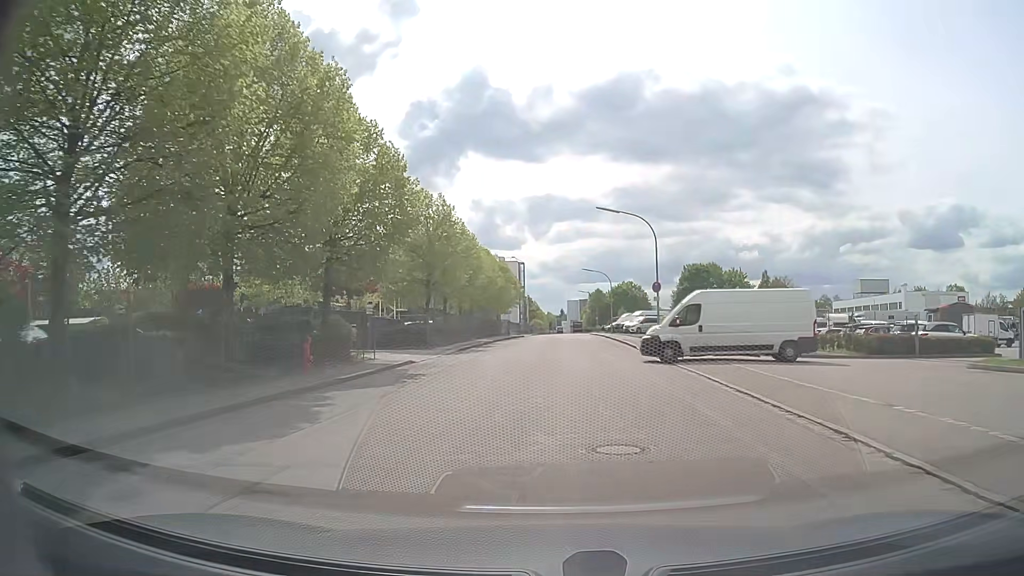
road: residential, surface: asphalt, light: Day
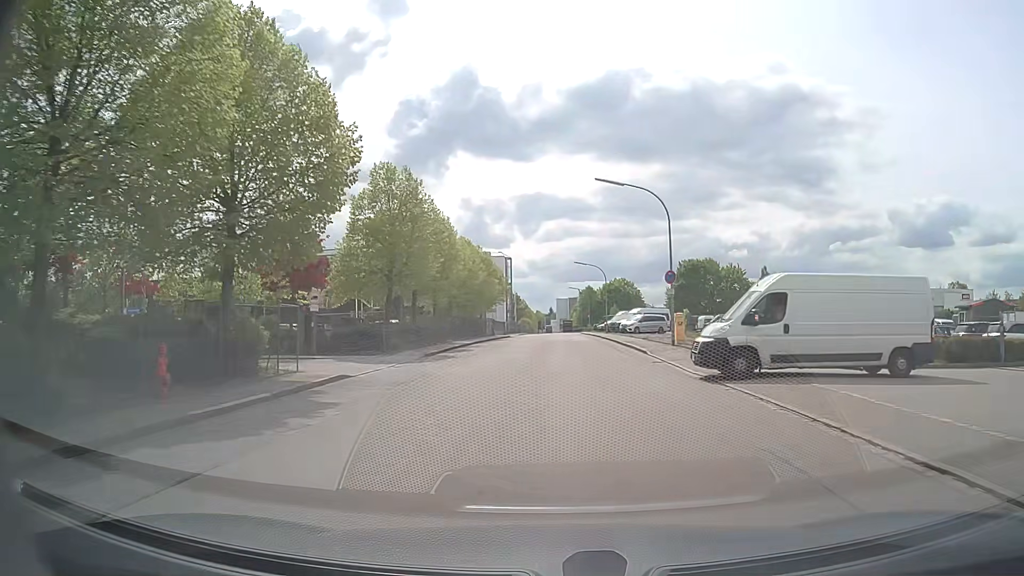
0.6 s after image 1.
(0.0, +7.2) m; 0°
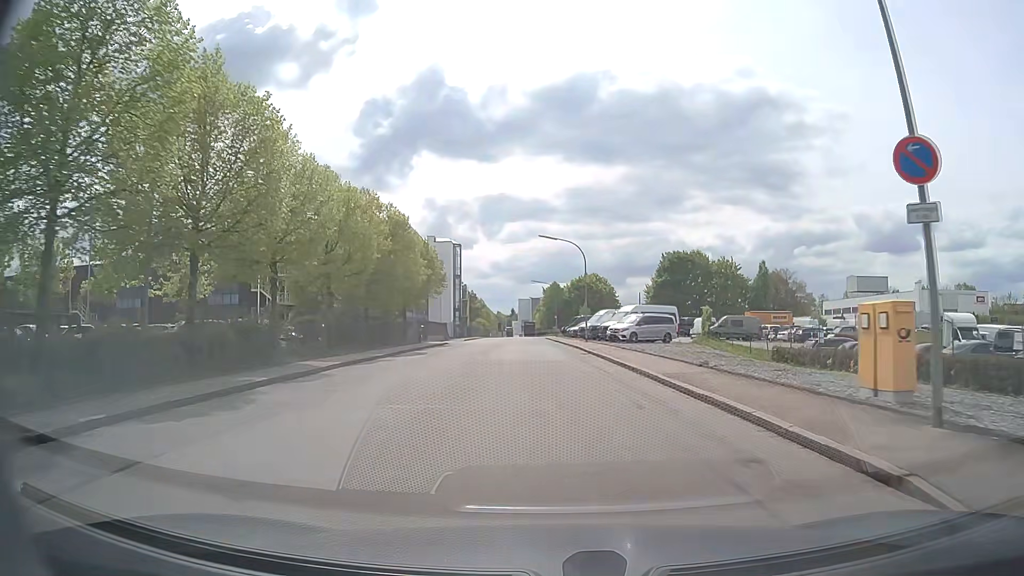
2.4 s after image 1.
(+0.8, +22.6) m; +3°
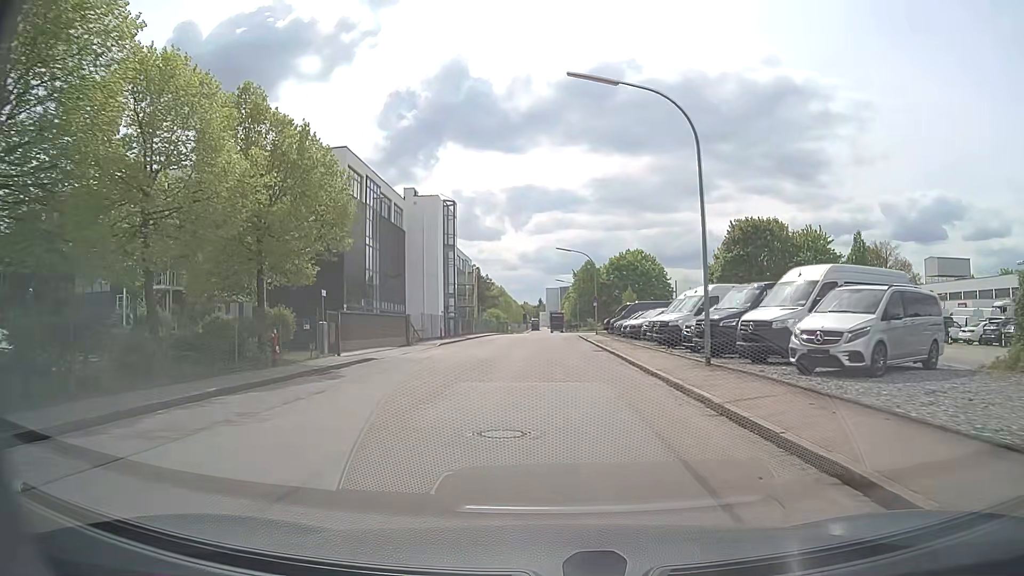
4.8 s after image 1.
(-0.3, +30.2) m; -2°
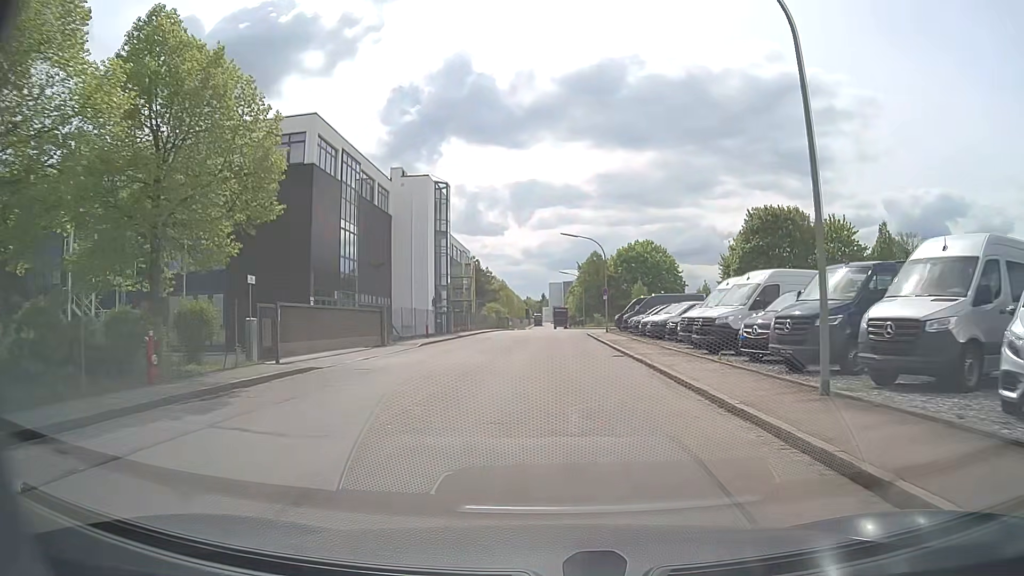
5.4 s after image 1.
(-0.1, +6.9) m; -1°
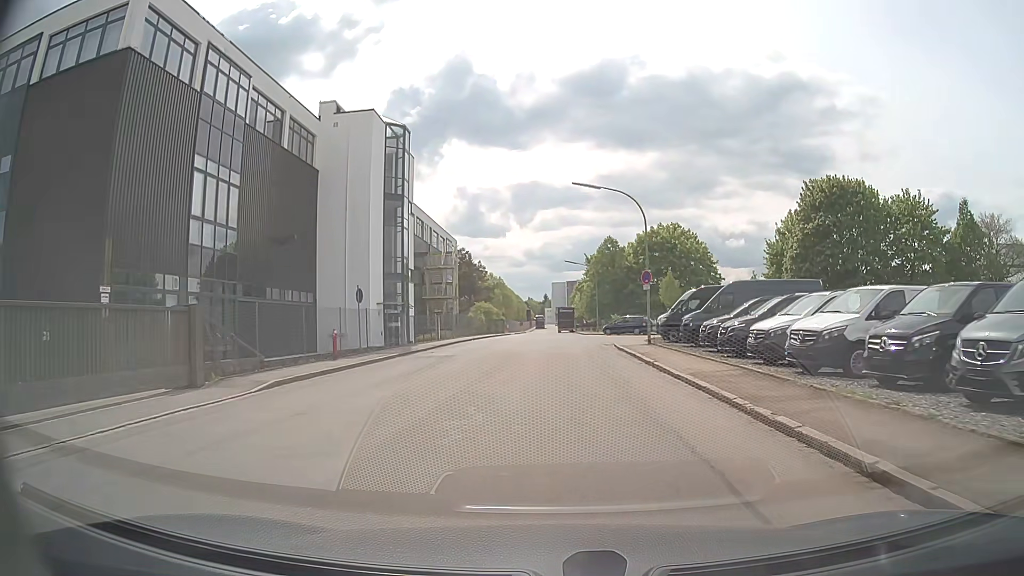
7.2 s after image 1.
(0.0, +19.3) m; 0°
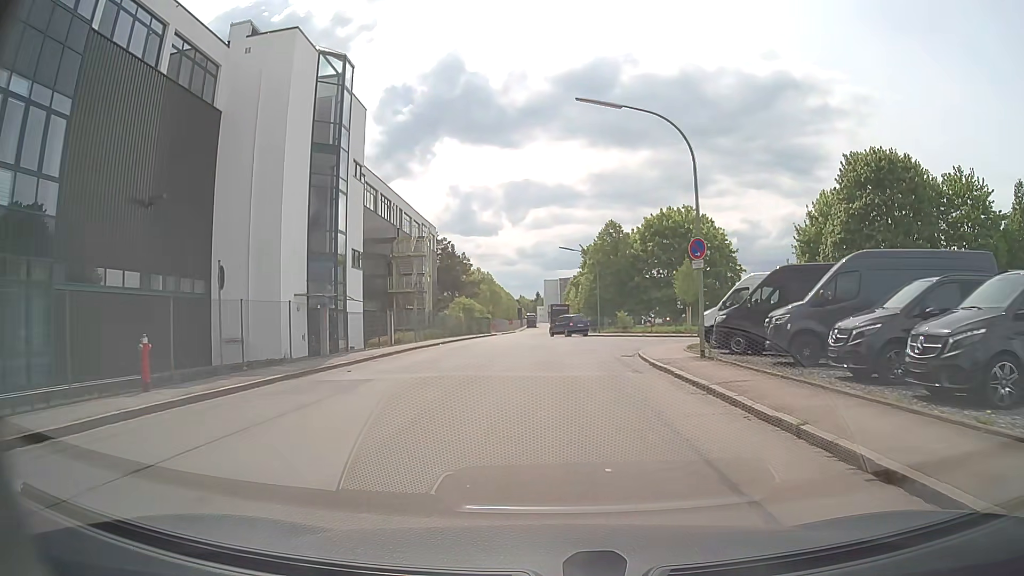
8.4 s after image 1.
(+0.2, +11.6) m; +1°
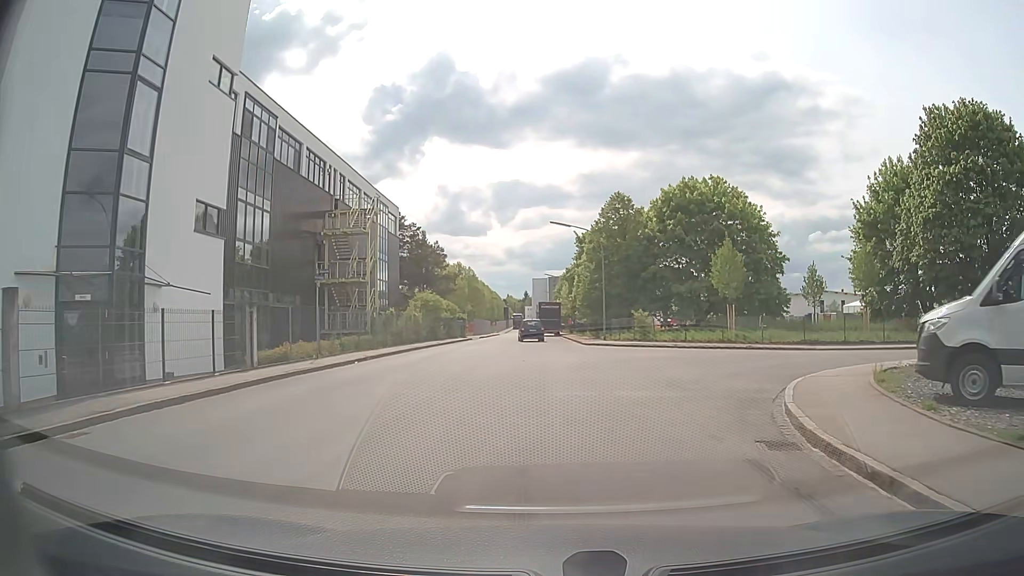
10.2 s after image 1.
(+0.1, +15.4) m; +2°
(0, +10) (0, +20) (0, +30) (-1, +40) (-2, +50) (-3, +60) (-4, +70) (-4, +80) (-4, +90) (-4, +100) m
